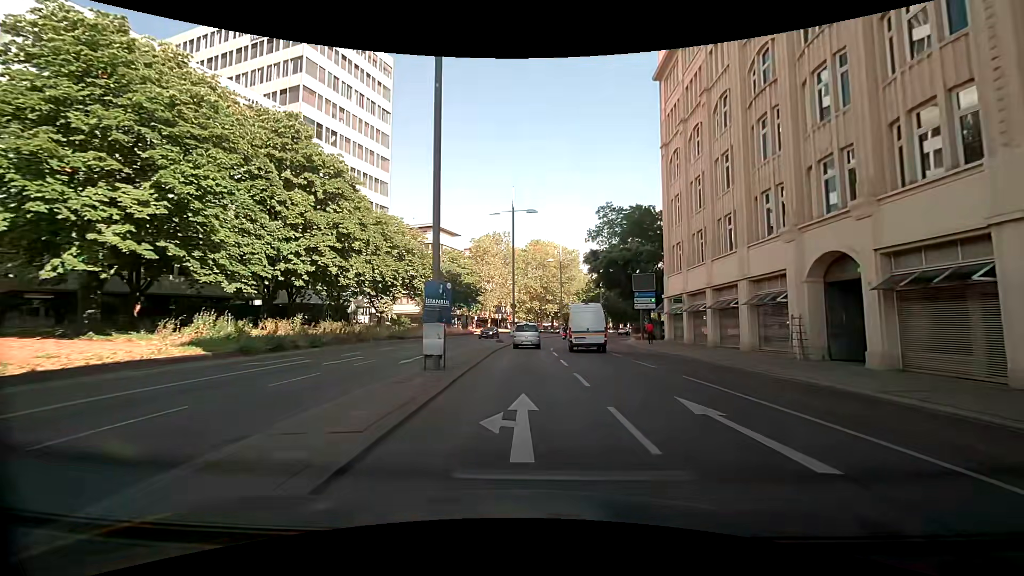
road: primary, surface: asphalt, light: Day
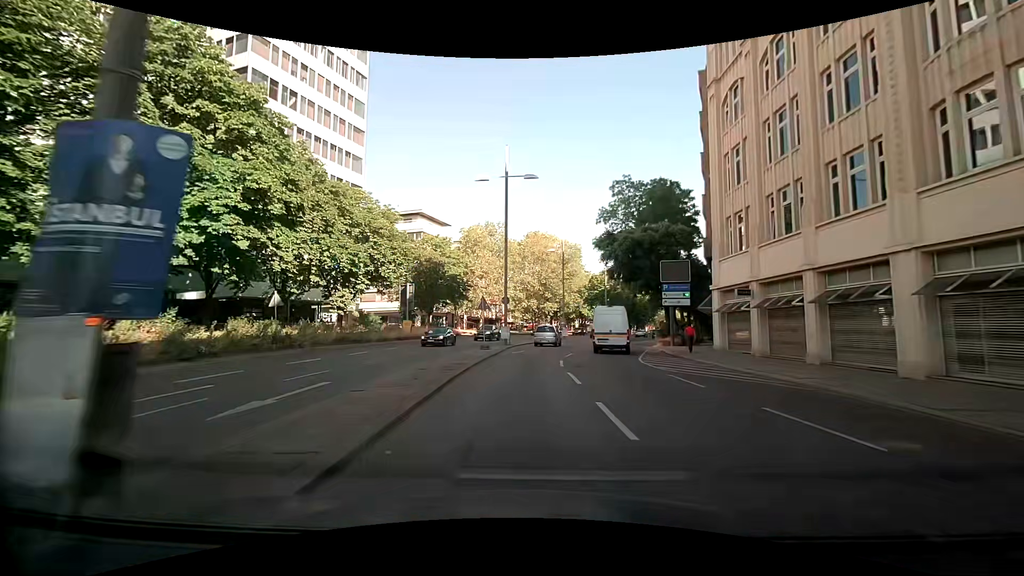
(+0.1, +11.1) m; +1°
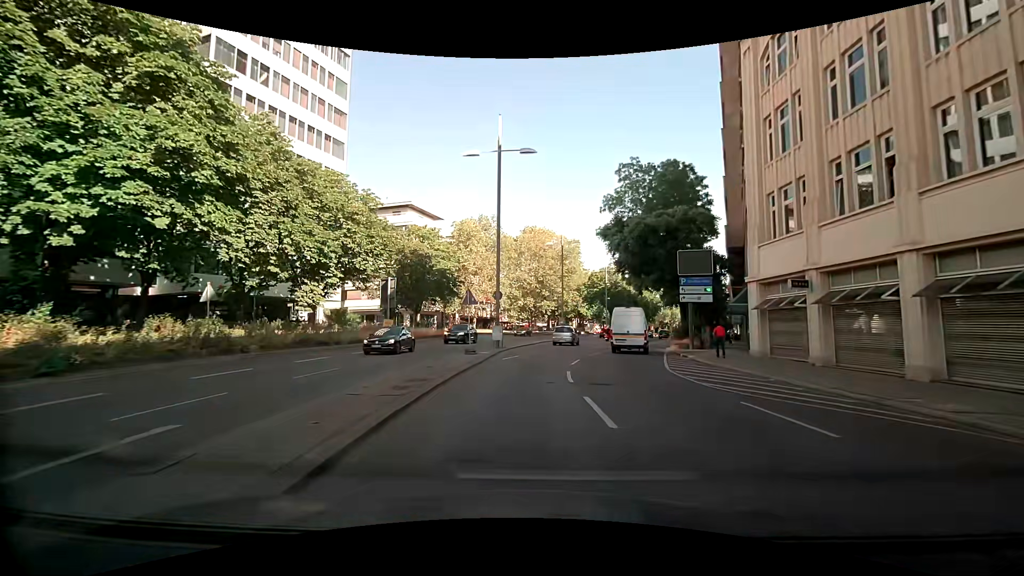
(0.0, +5.3) m; +2°
